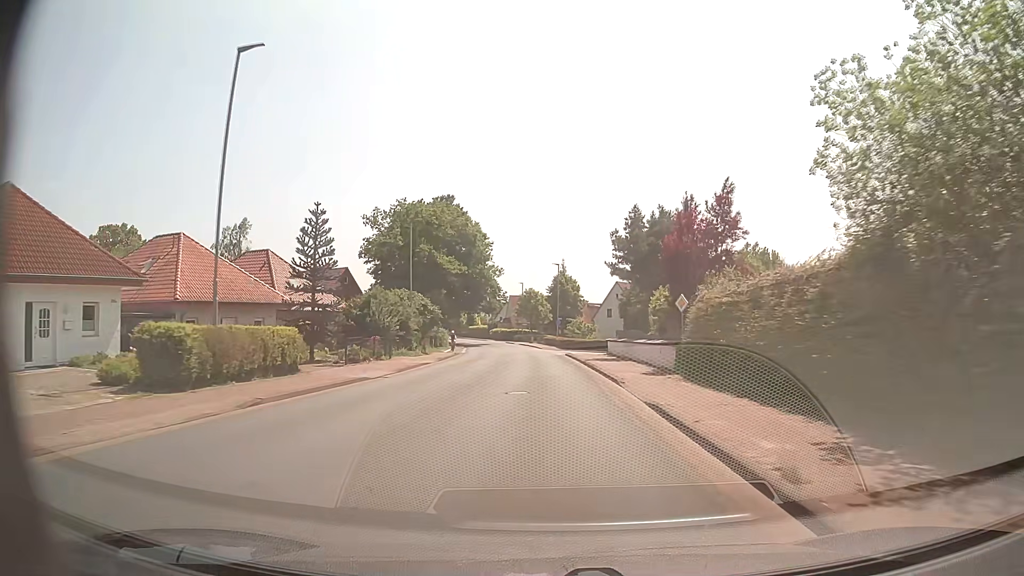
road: tertiary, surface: asphalt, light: Day
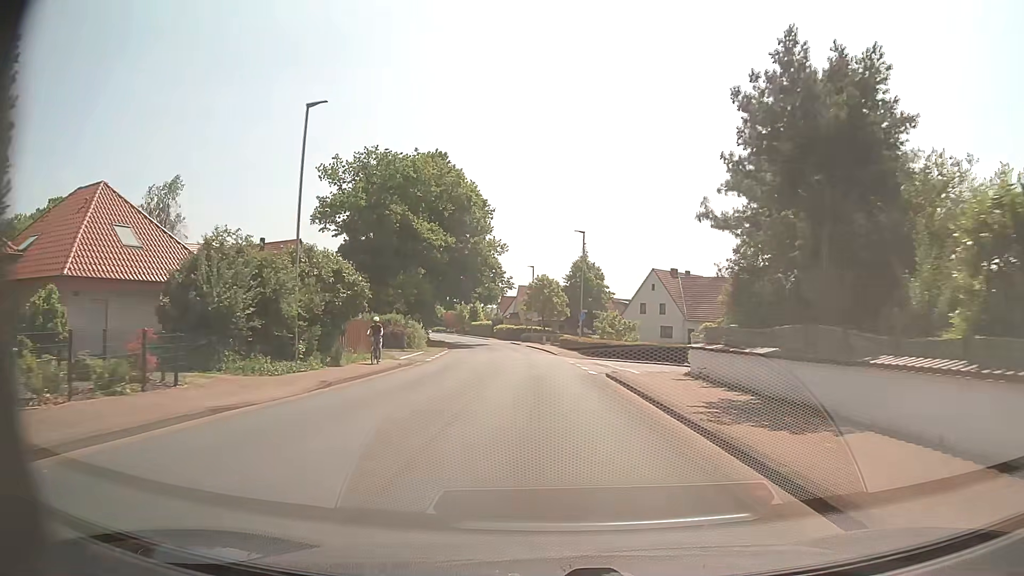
(-0.2, +23.0) m; -1°
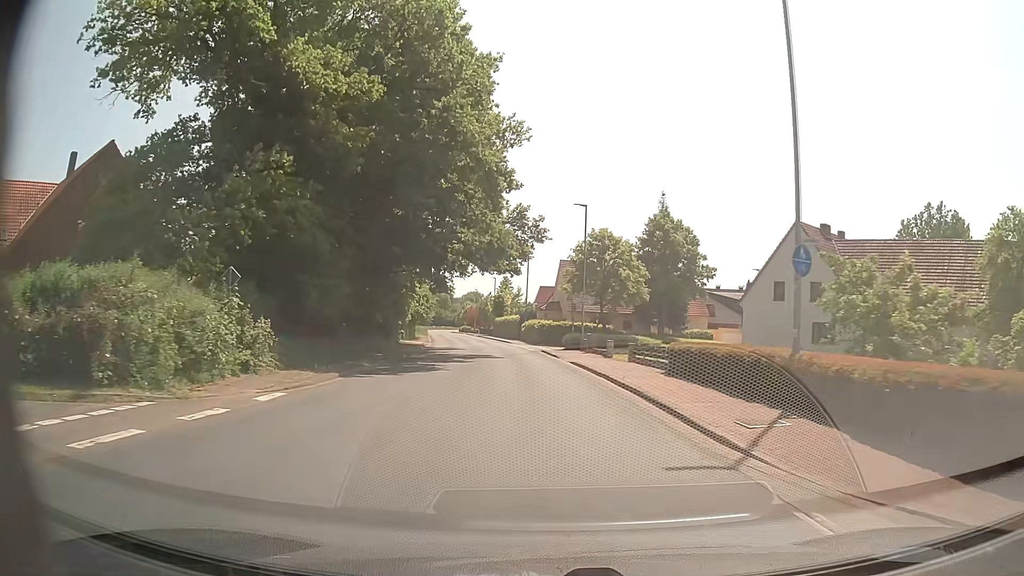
(-1.0, +38.3) m; -4°
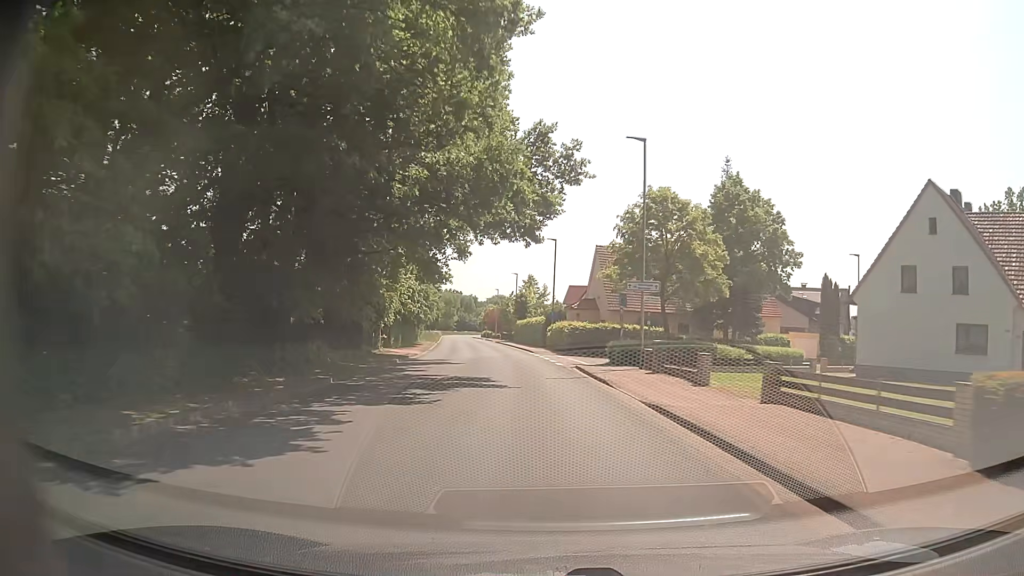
(-0.3, +15.3) m; -2°
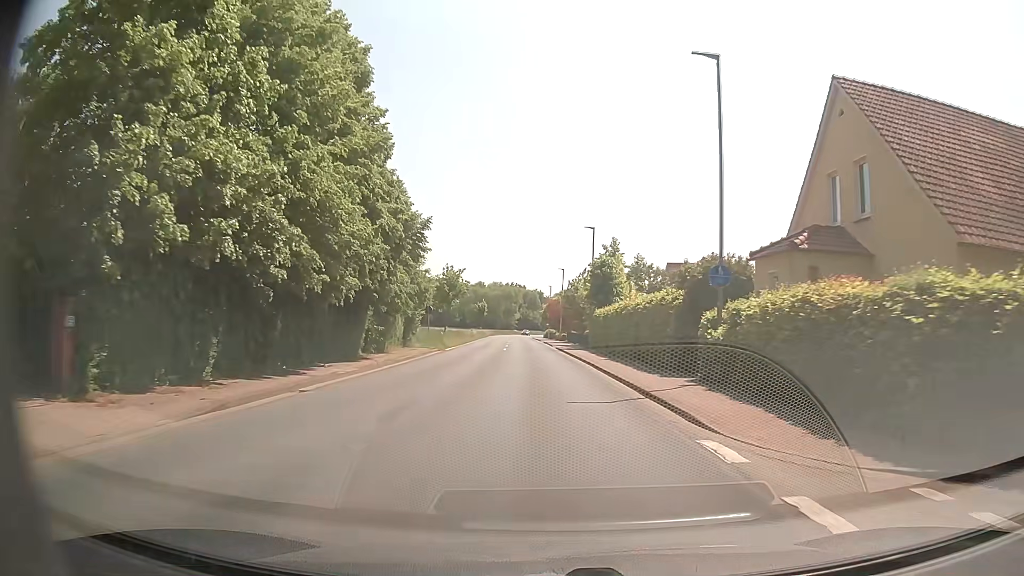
(-1.9, +38.0) m; -6°
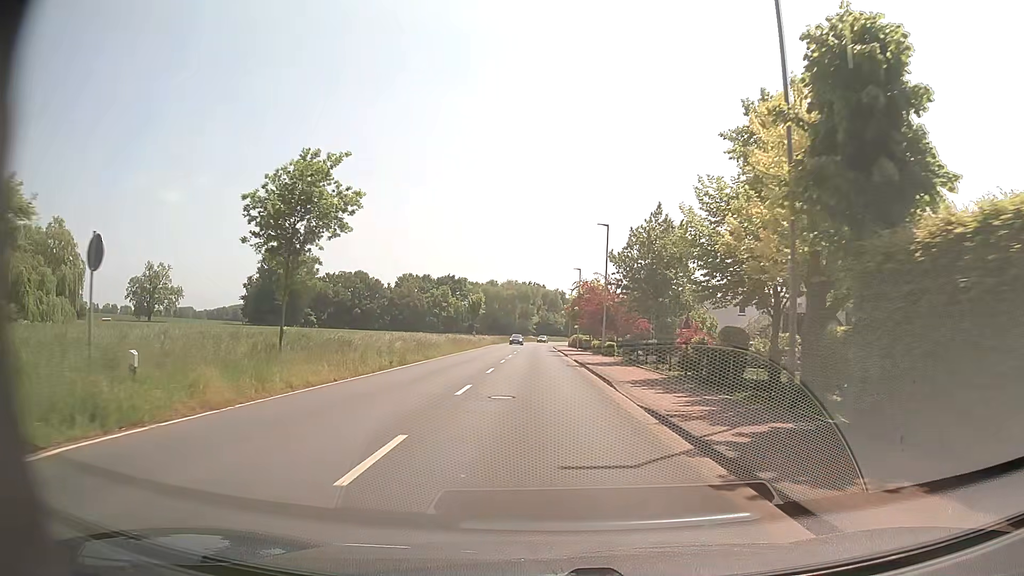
(-0.2, +38.0) m; -1°
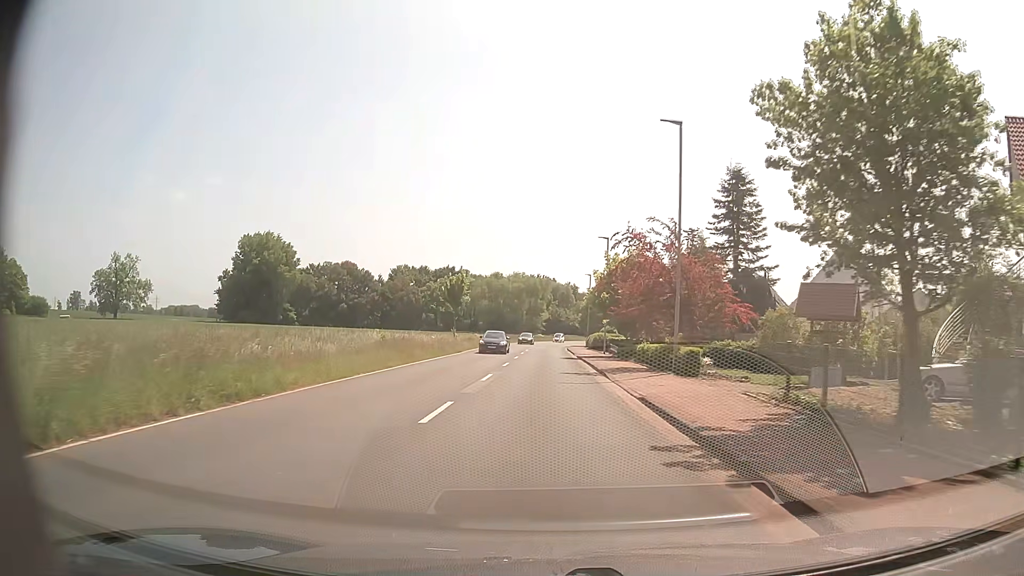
(-0.3, +22.9) m; -1°
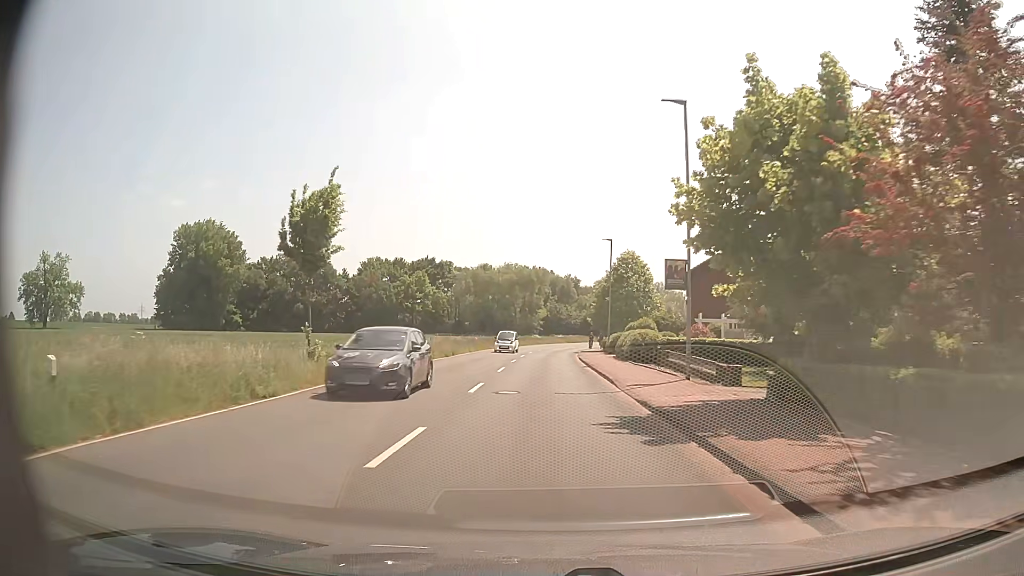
(0.0, +30.5) m; 0°
(0, +10) (0, +20) (0, +30) (0, +40) (+1, +50) (+1, +60) (+2, +70) (+3, +80) (+5, +90) (+7, +99) m
